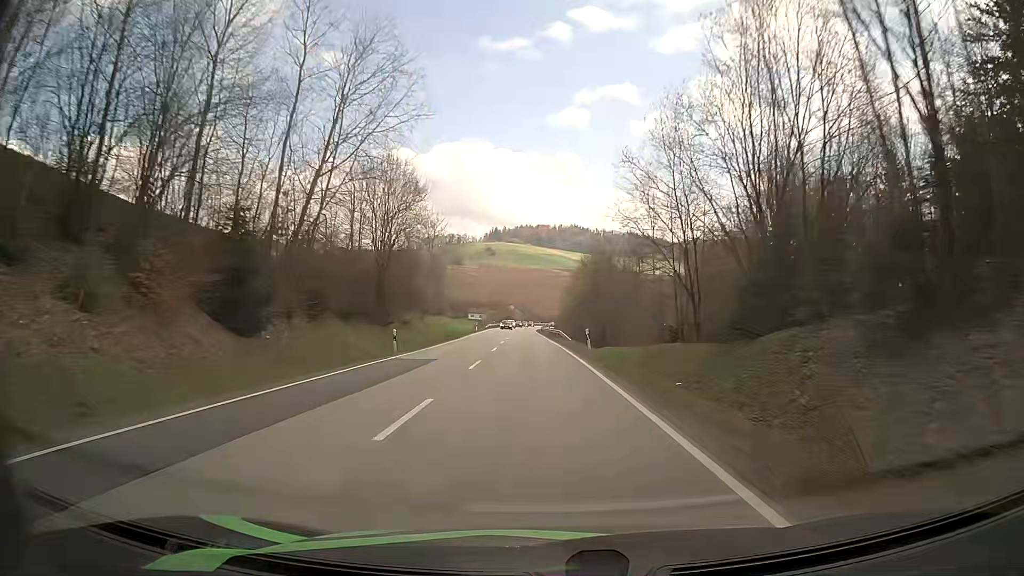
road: secondary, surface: asphalt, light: Day
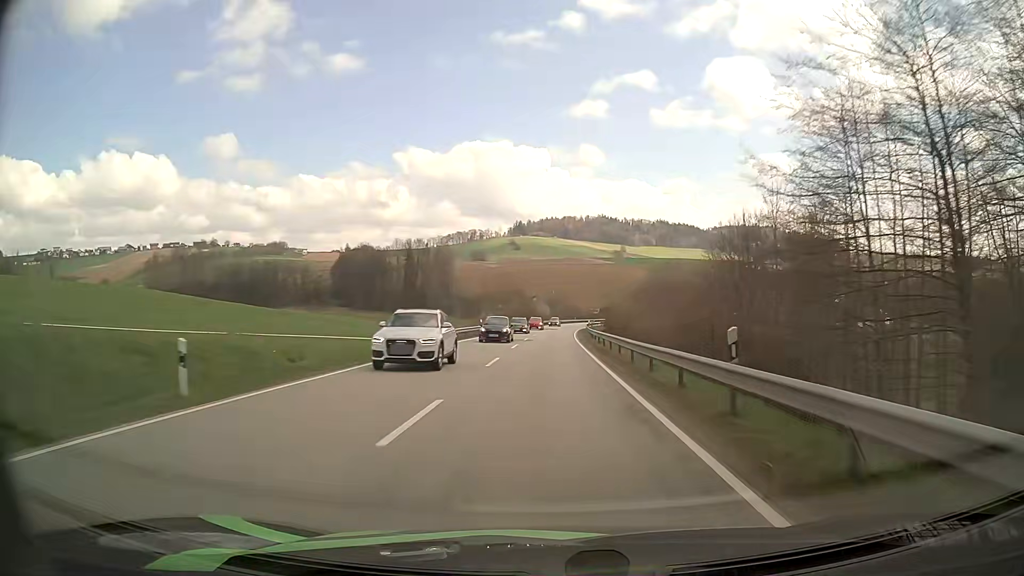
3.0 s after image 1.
(-1.8, +69.9) m; -3°
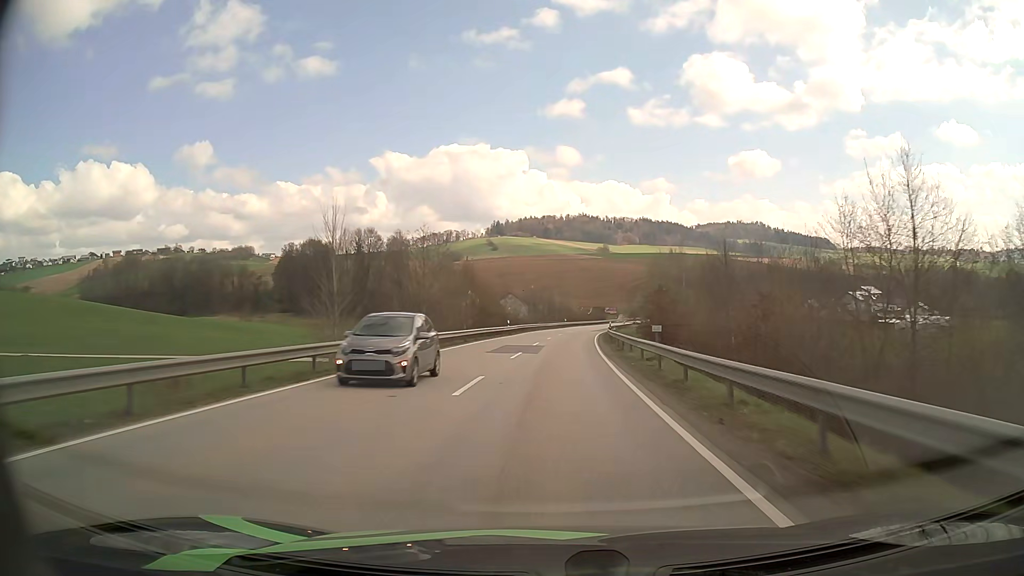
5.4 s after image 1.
(+0.8, +55.2) m; +2°
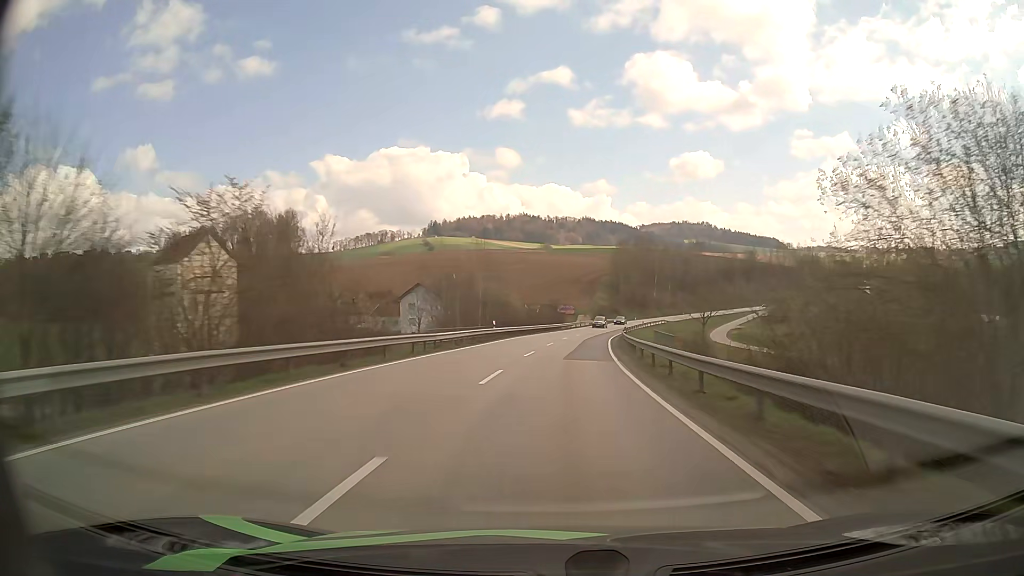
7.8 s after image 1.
(+2.2, +57.9) m; +5°
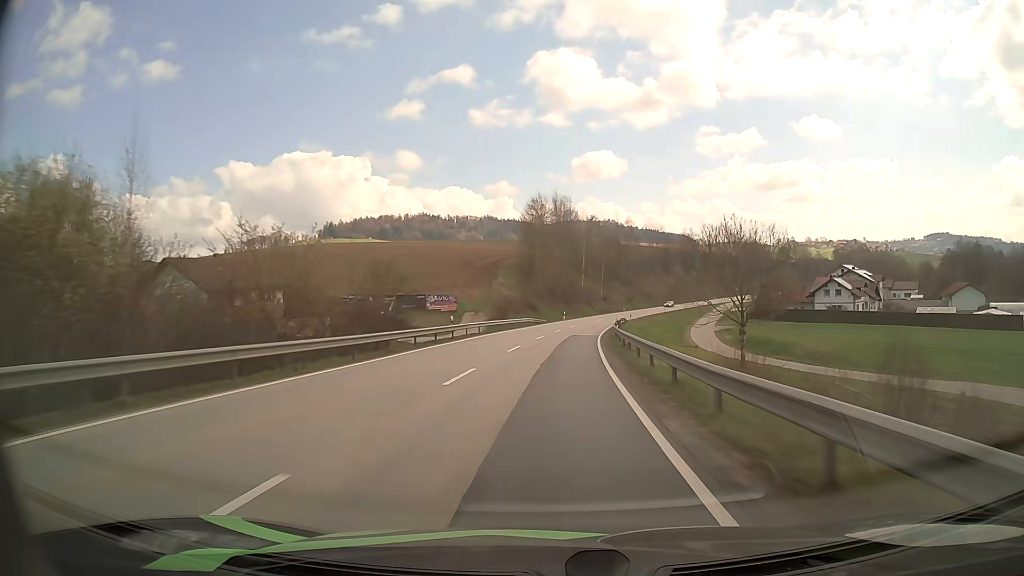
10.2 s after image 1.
(+4.8, +60.8) m; +8°
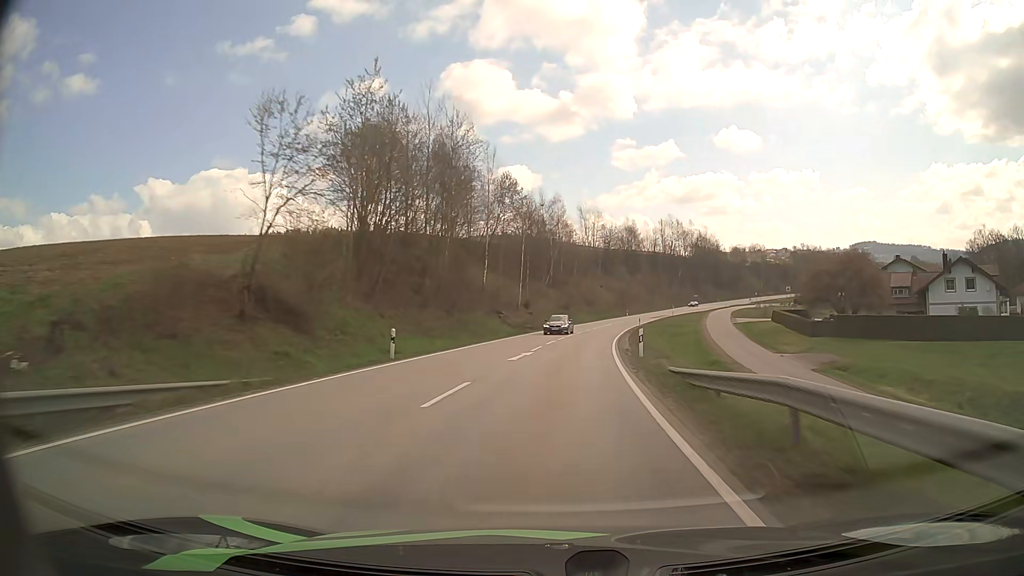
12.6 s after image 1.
(+4.5, +62.7) m; +7°
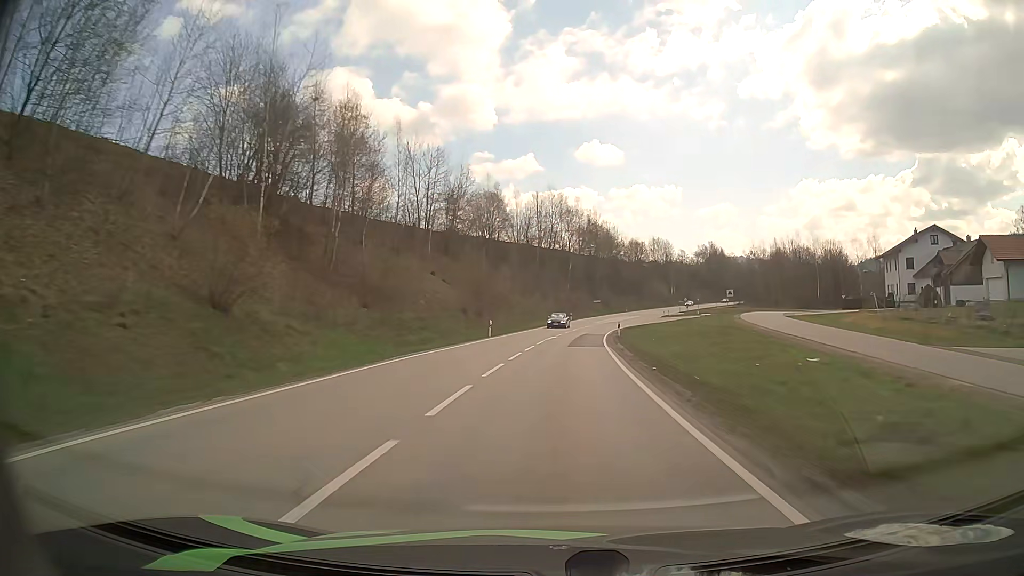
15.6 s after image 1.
(+8.7, +78.9) m; +12°
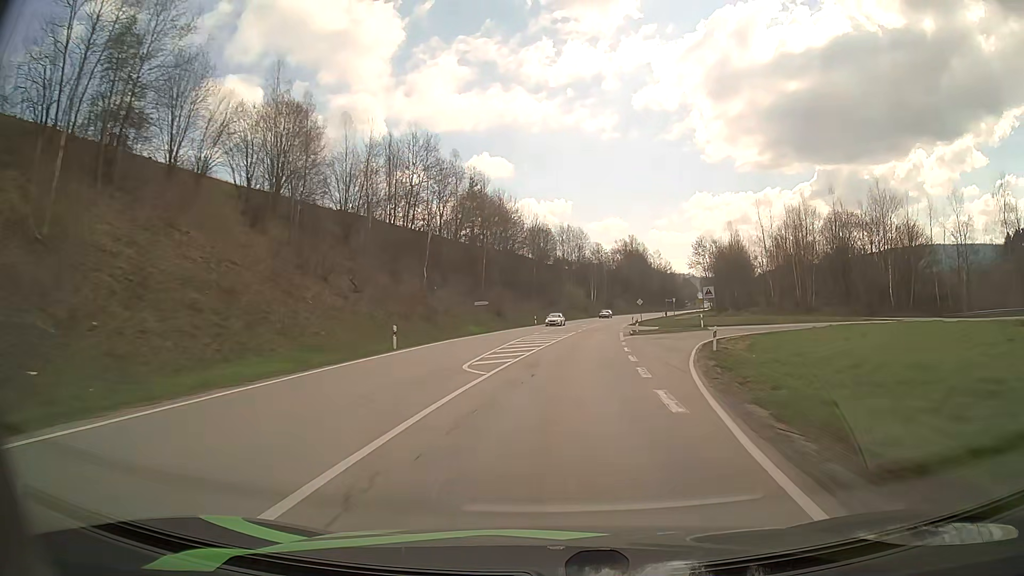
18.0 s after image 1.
(+5.1, +64.3) m; +9°
(0, +10) (+1, +20) (+1, +30) (+2, +40) (+3, +50) (+4, +60) (+6, +70) (+8, +80) (+9, +89) (+12, +99) m
